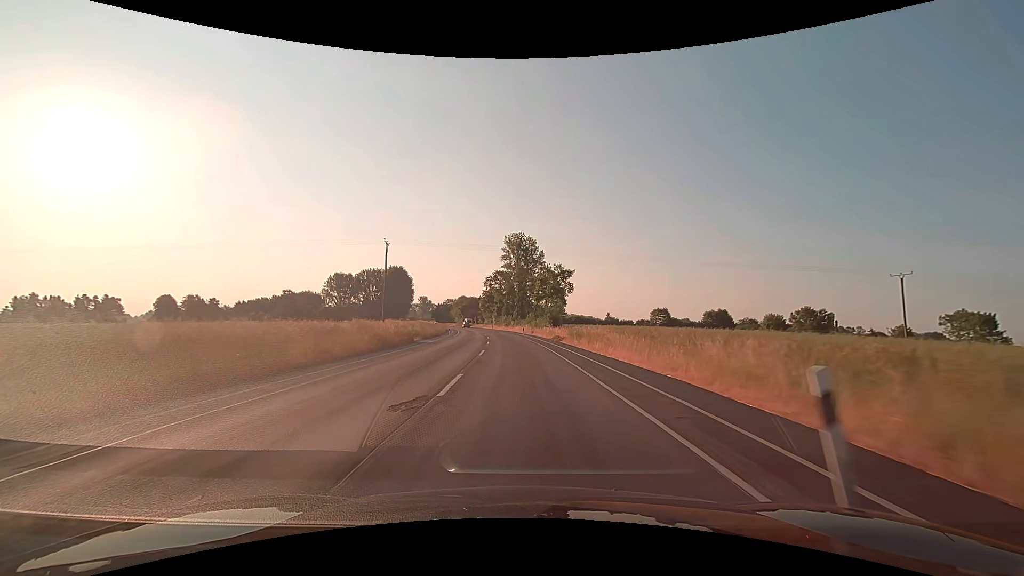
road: secondary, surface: asphalt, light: Day
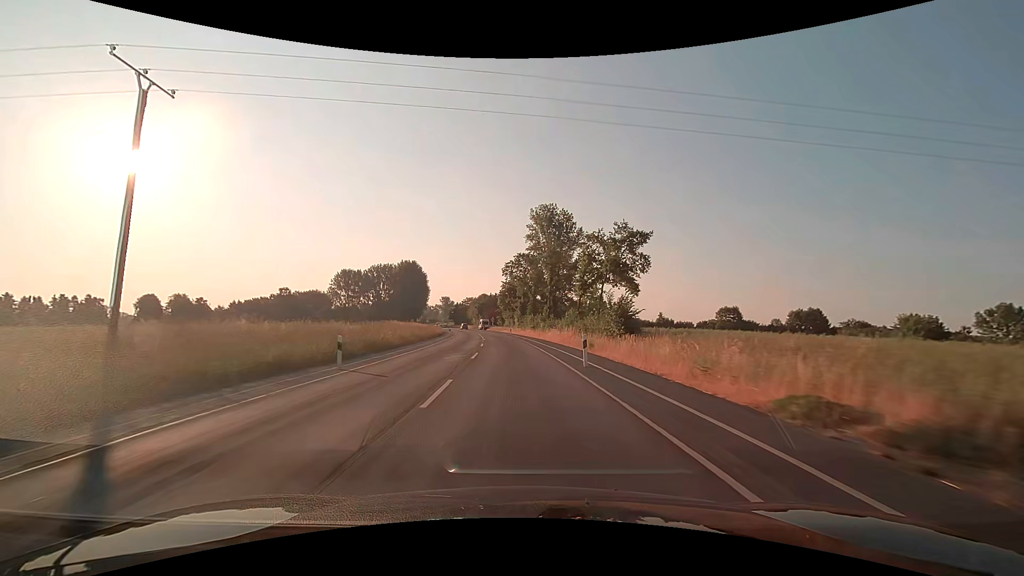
(-1.0, +37.6) m; -3°
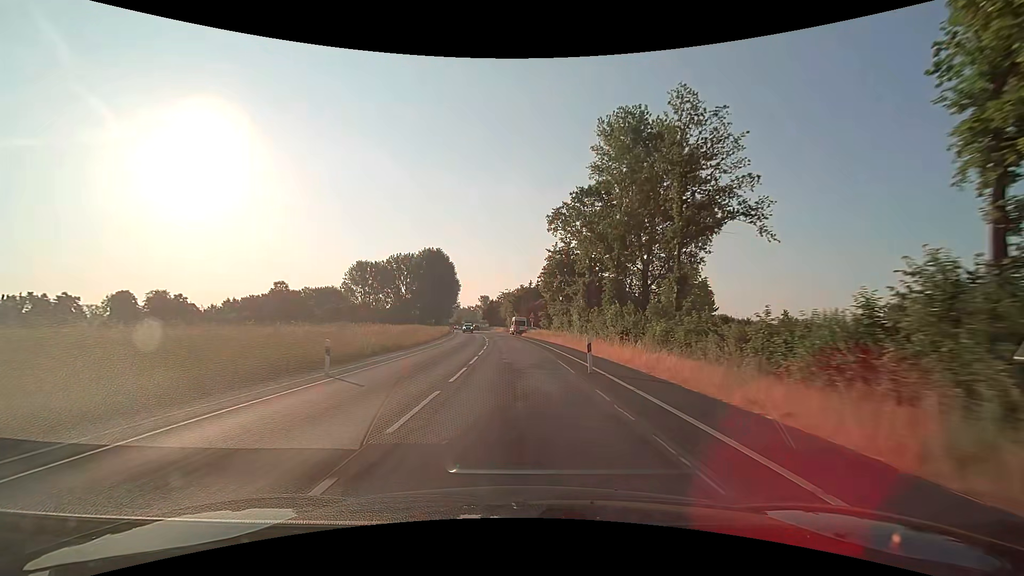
(-2.2, +50.0) m; -5°
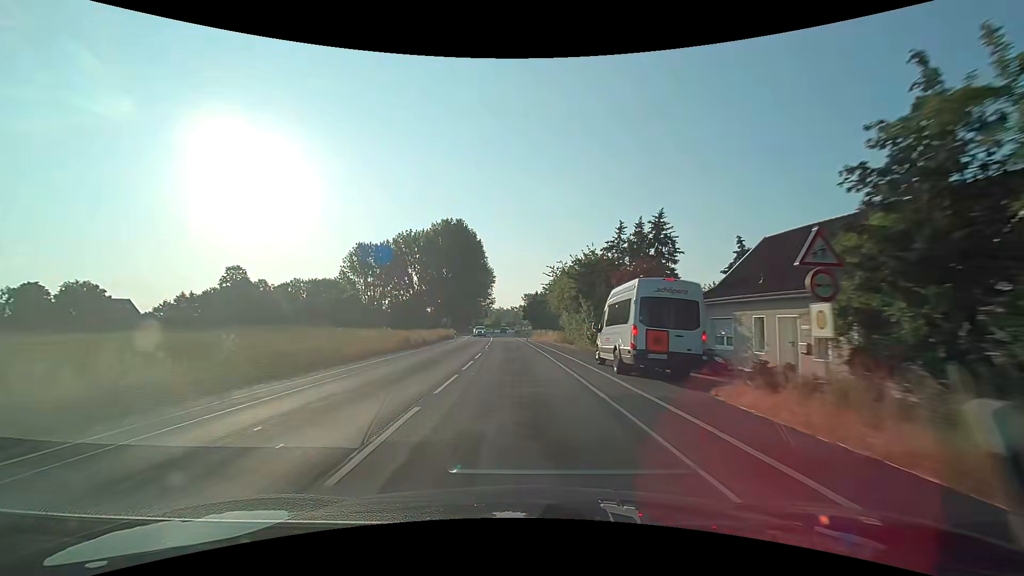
(-3.2, +62.5) m; -5°
(0, +10) (0, +20) (-1, +30) (-1, +40) (-2, +50) (-2, +60) (-3, +70) (-4, +80) (-4, +90) (-5, +100) m
